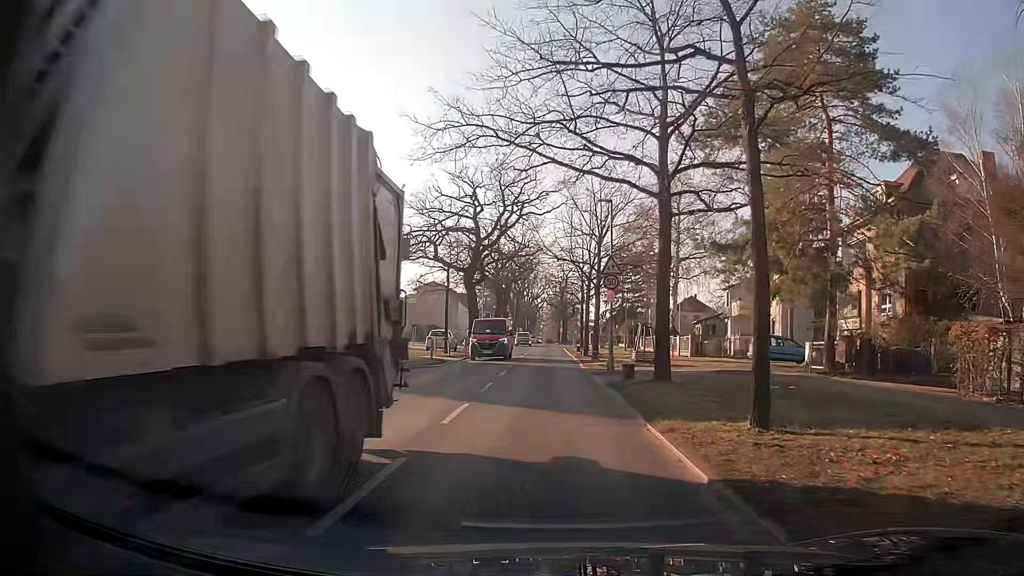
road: secondary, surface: asphalt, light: Day
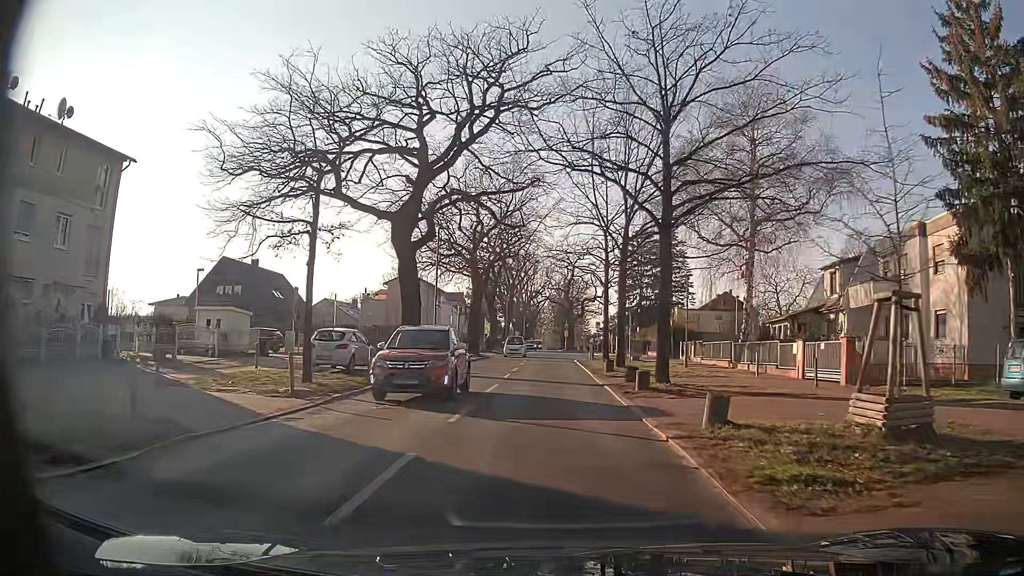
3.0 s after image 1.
(-0.3, +24.0) m; -1°
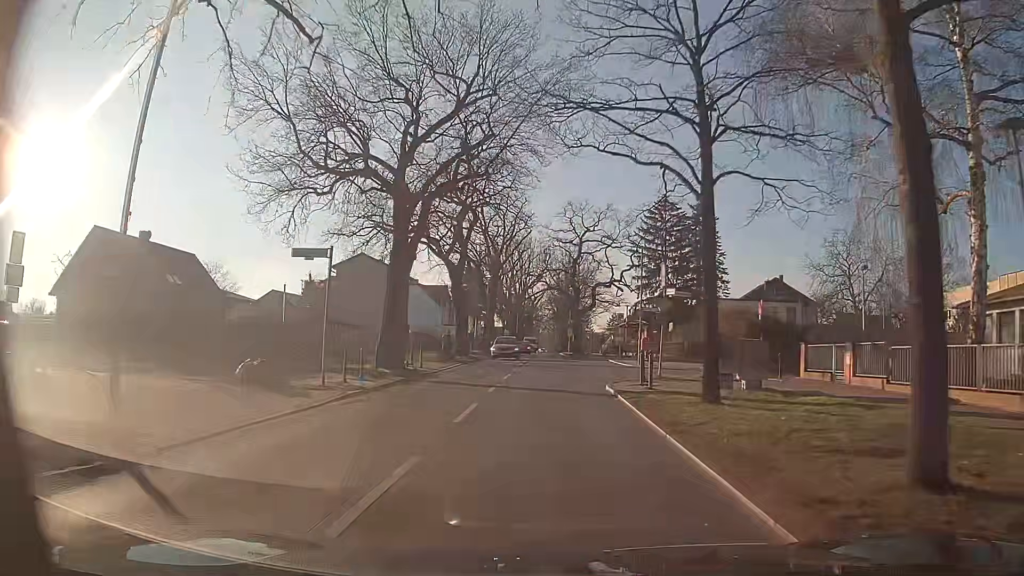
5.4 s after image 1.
(0.0, +24.3) m; 0°
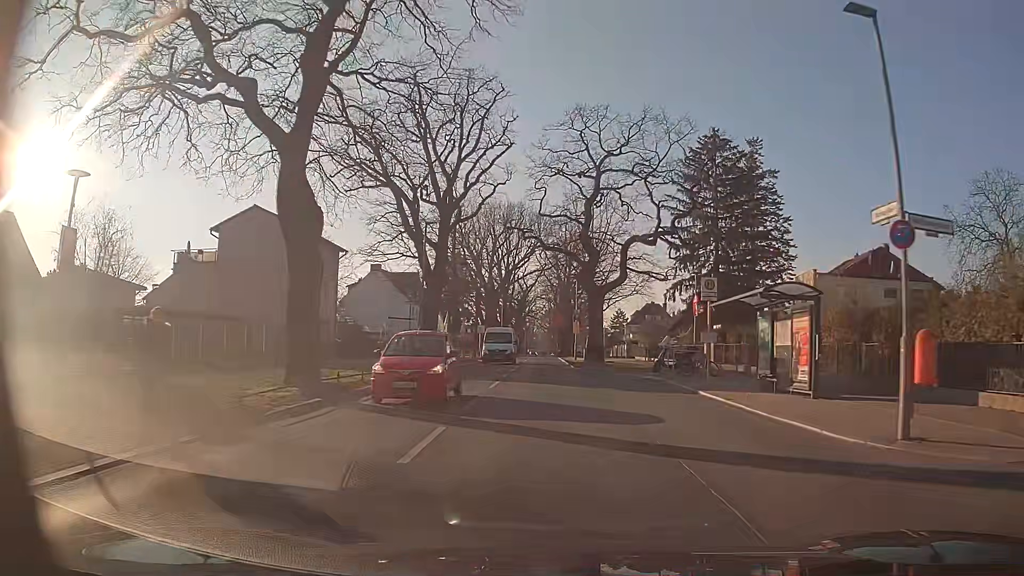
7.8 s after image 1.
(+0.1, +28.0) m; 0°
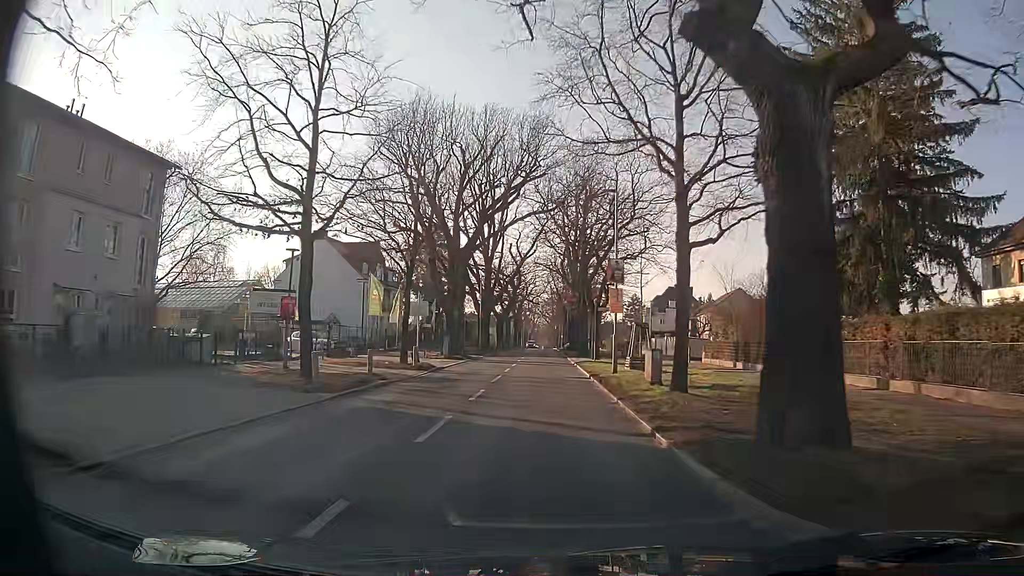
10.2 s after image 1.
(+0.3, +29.2) m; 0°
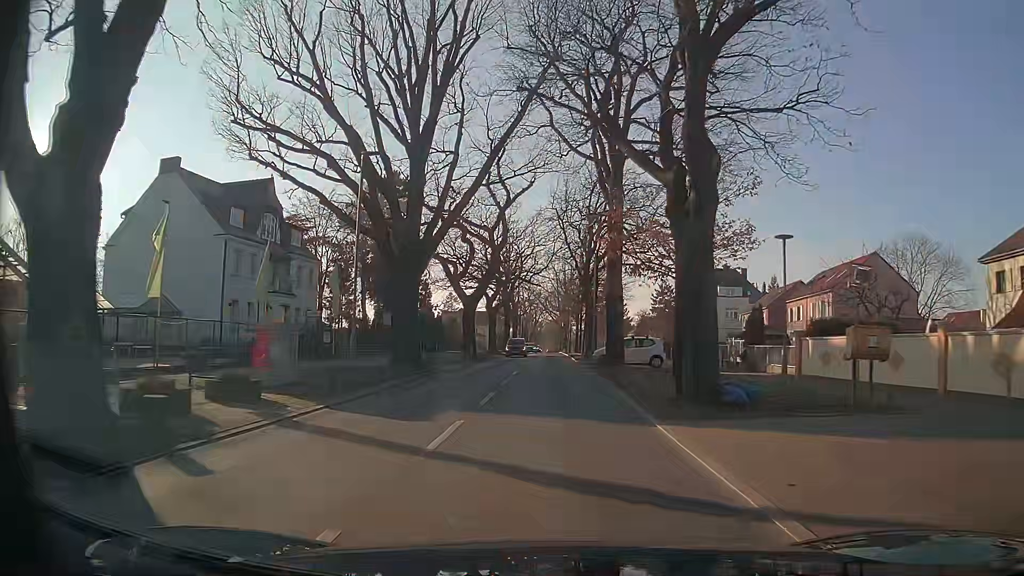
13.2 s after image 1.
(-0.2, +37.3) m; 0°
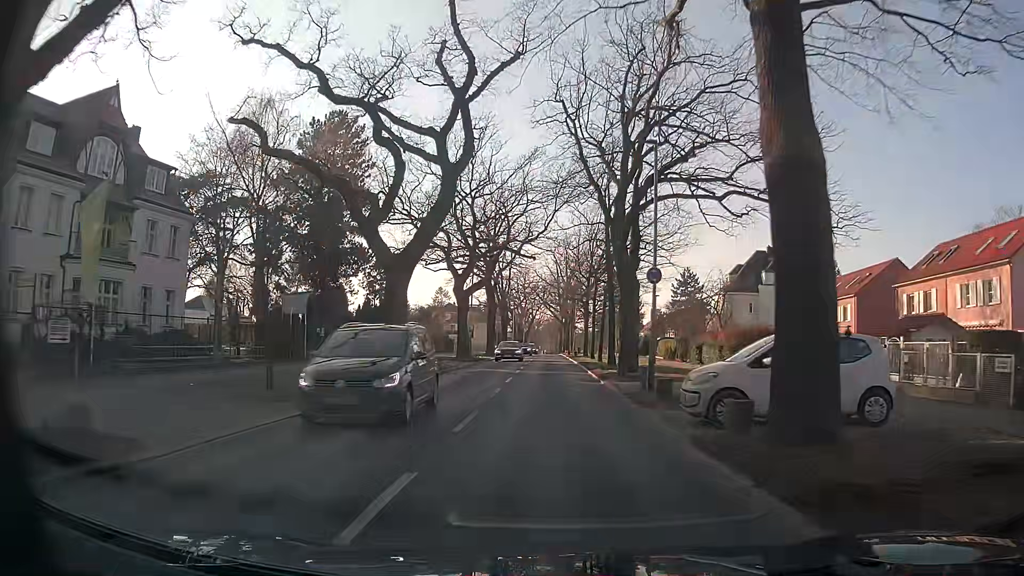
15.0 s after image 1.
(-0.3, +22.4) m; 0°
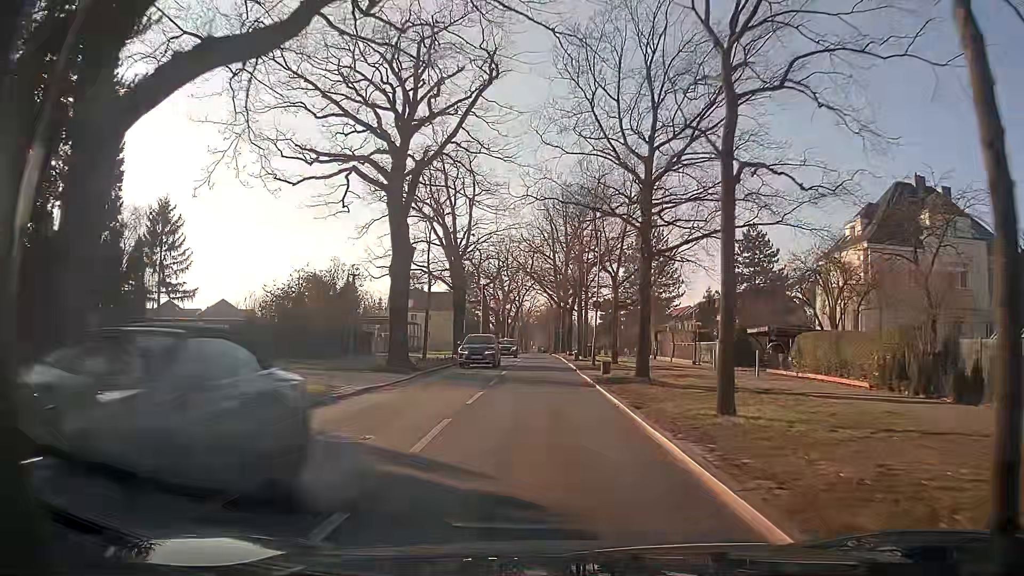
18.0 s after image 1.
(-0.3, +38.2) m; 0°
(0, +10) (0, +20) (0, +30) (0, +40) (0, +50) (0, +60) (-1, +70) (-1, +80) (-1, +90) (-1, +100) m
